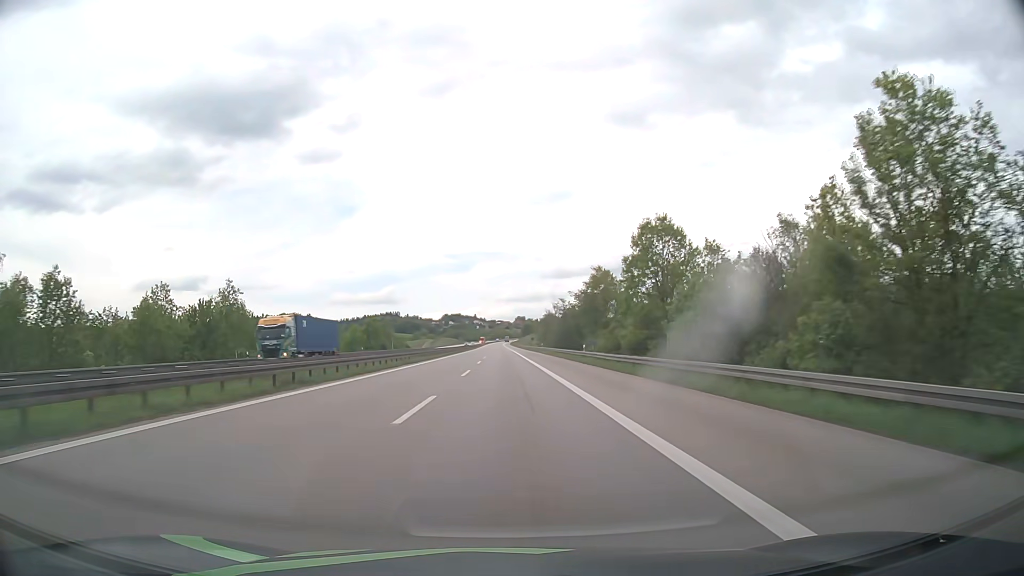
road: motorway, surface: asphalt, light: Day
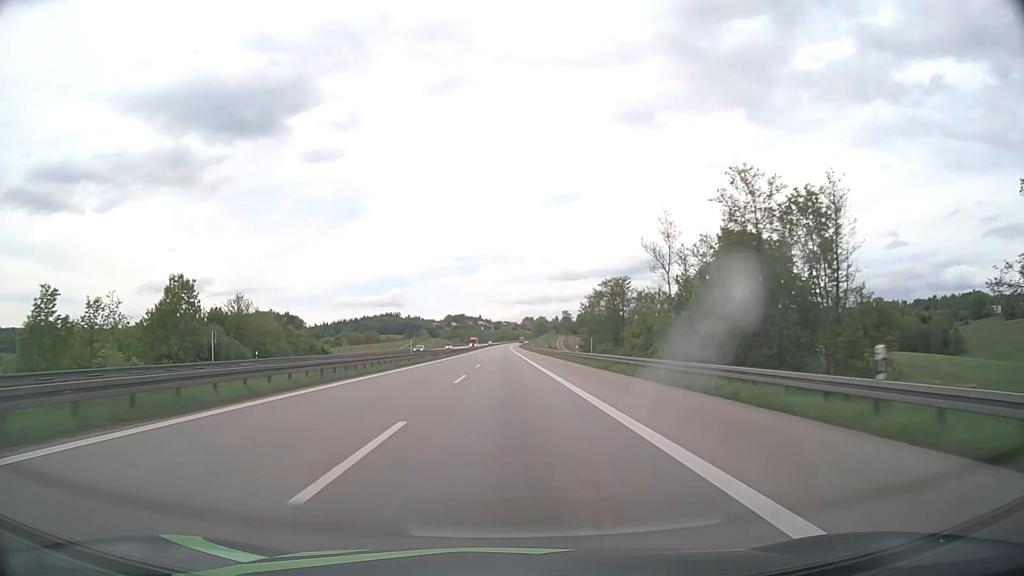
(-0.7, +95.0) m; -1°
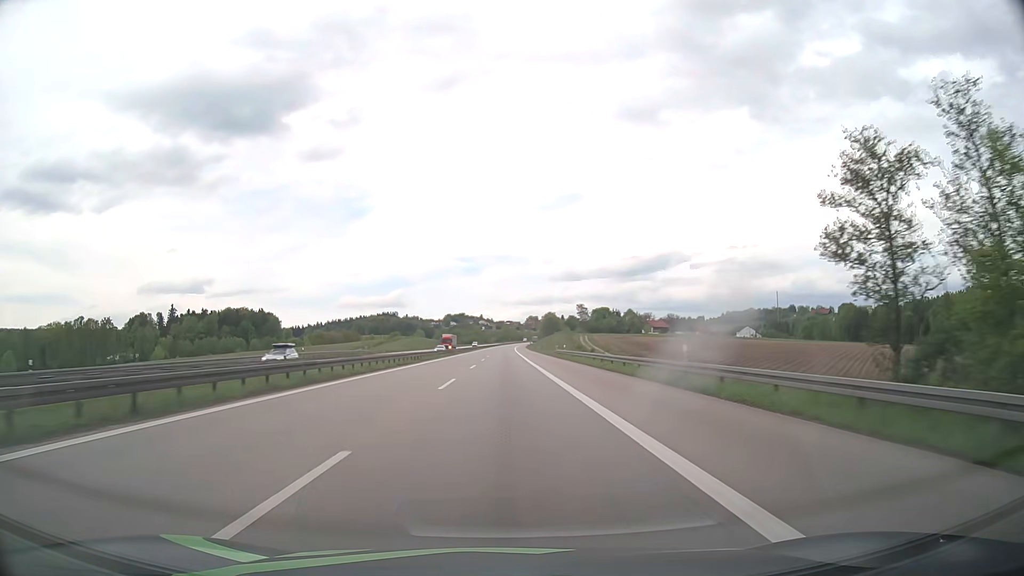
(-0.1, +76.0) m; 0°
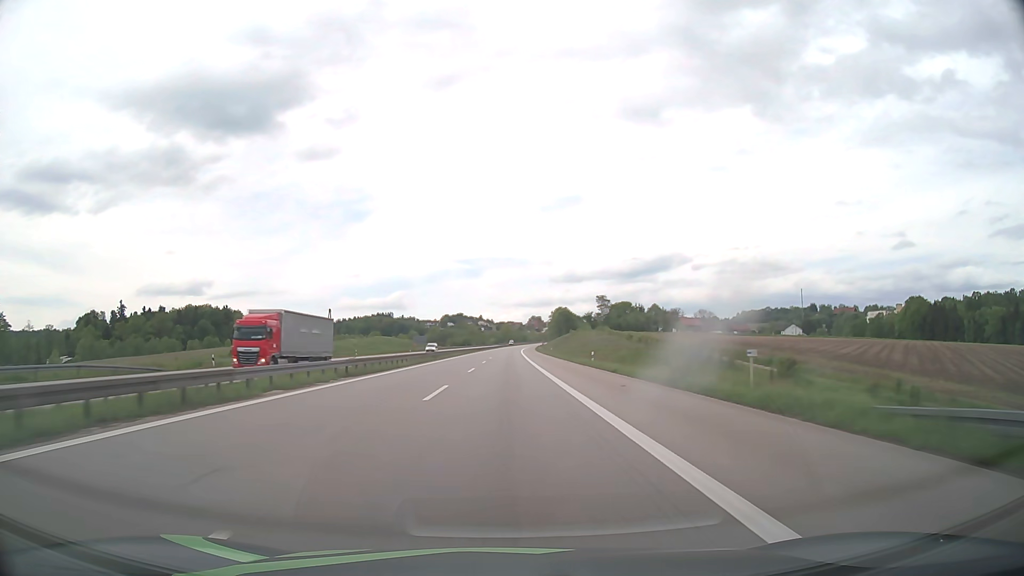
(+0.1, +76.0) m; 0°
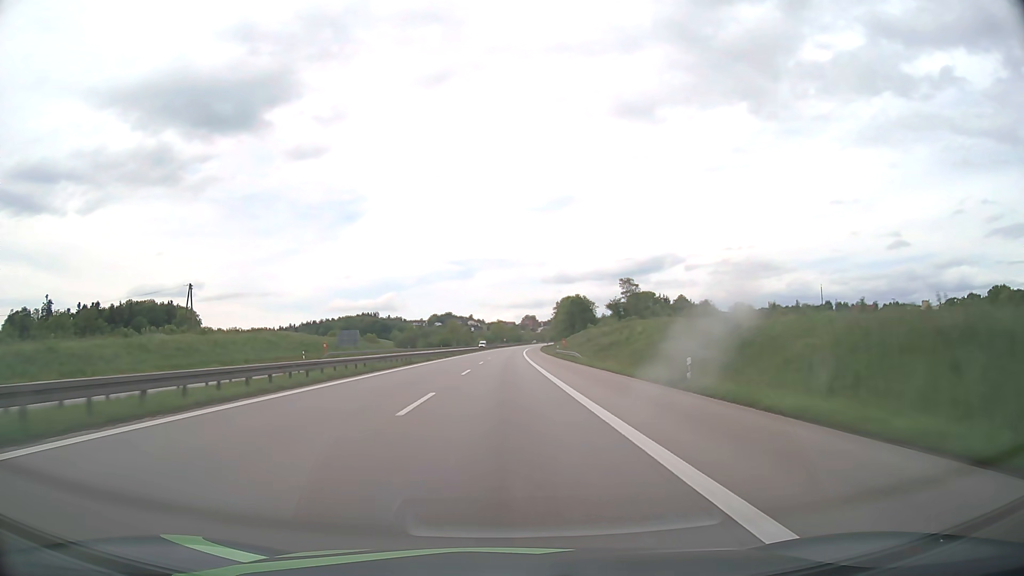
(+0.3, +76.0) m; +1°
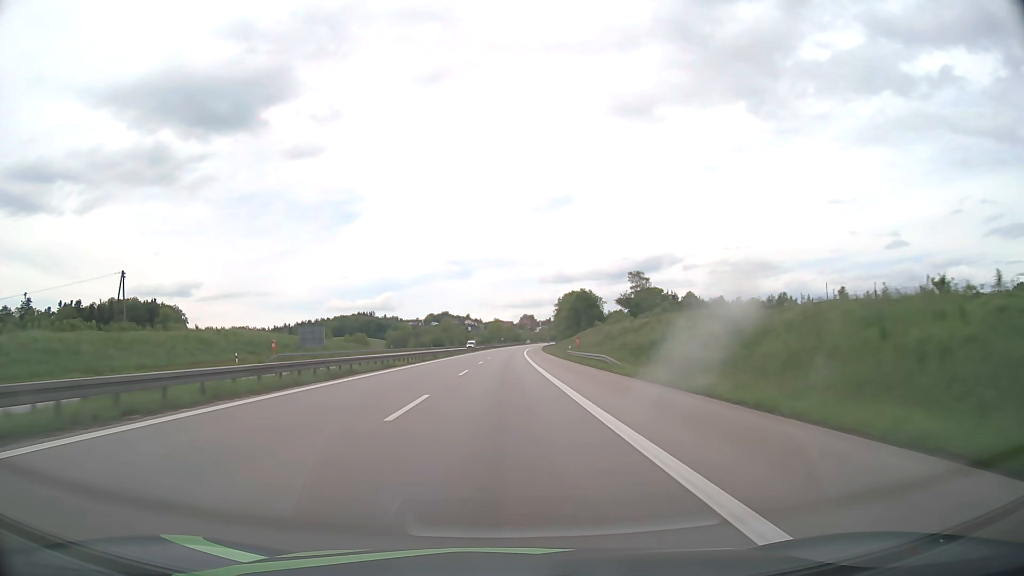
(0.0, +19.0) m; 0°
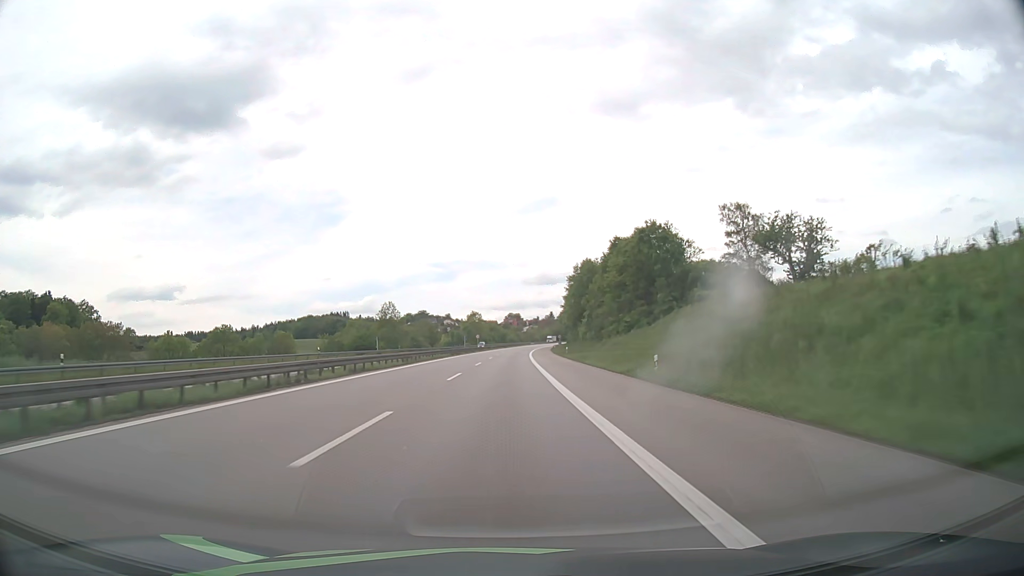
(+1.1, +95.0) m; +1°
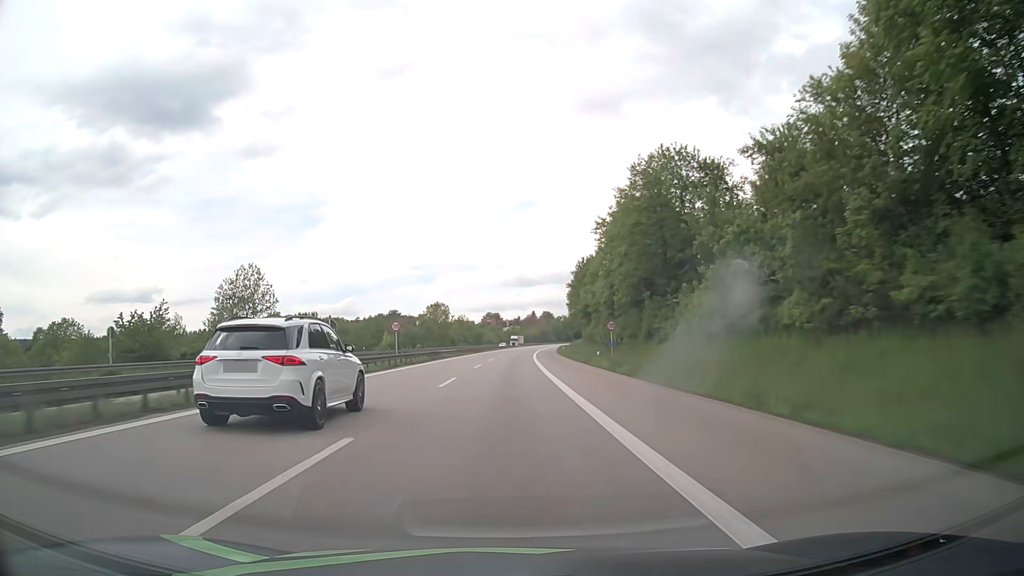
(+0.9, +76.0) m; +2°
(0, +10) (0, +20) (0, +30) (0, +40) (+1, +50) (+1, +60) (+1, +70) (+1, +80) (+2, +90) (+2, +100) m
